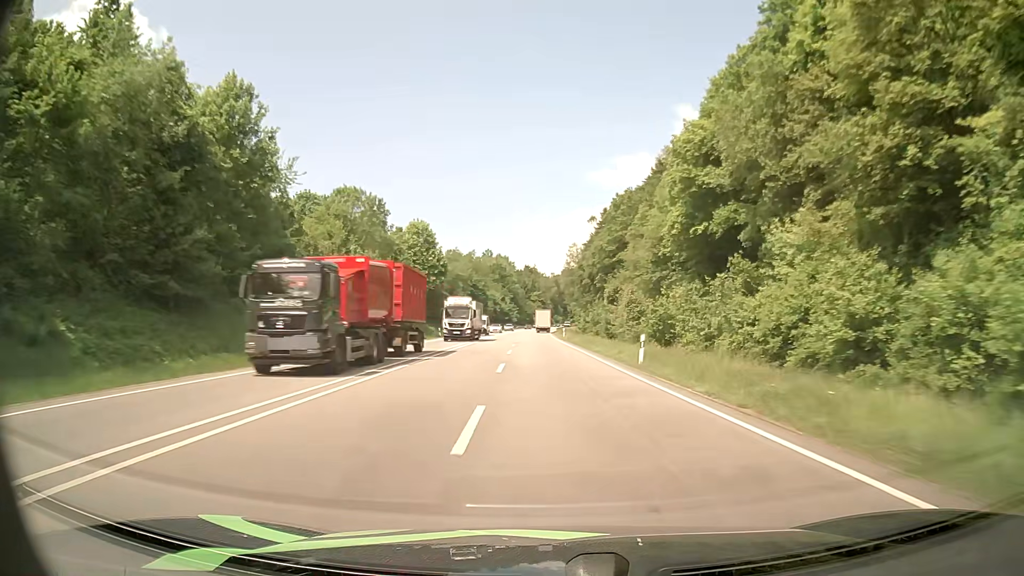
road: primary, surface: asphalt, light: Day
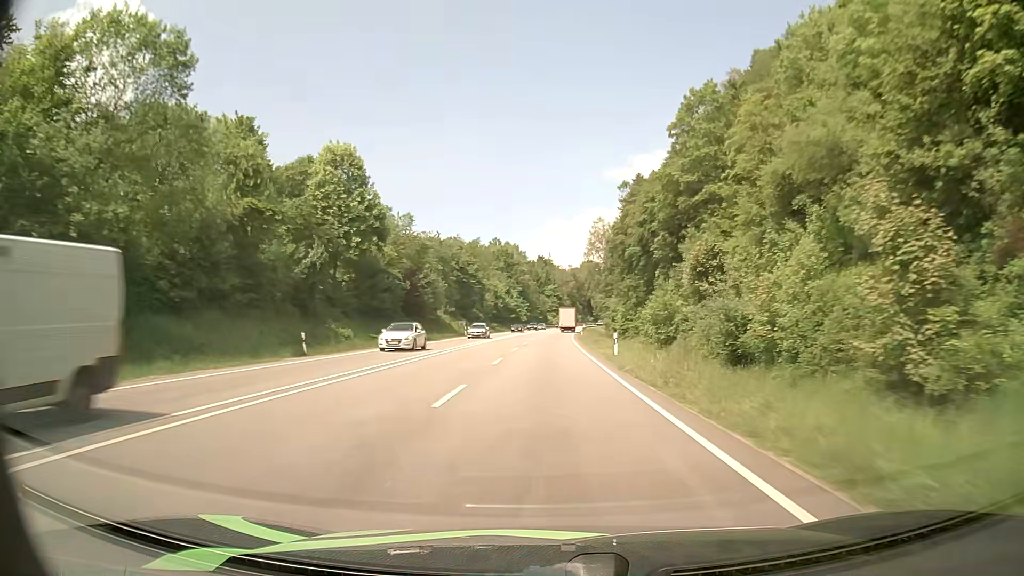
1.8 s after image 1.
(-0.6, +44.8) m; -2°
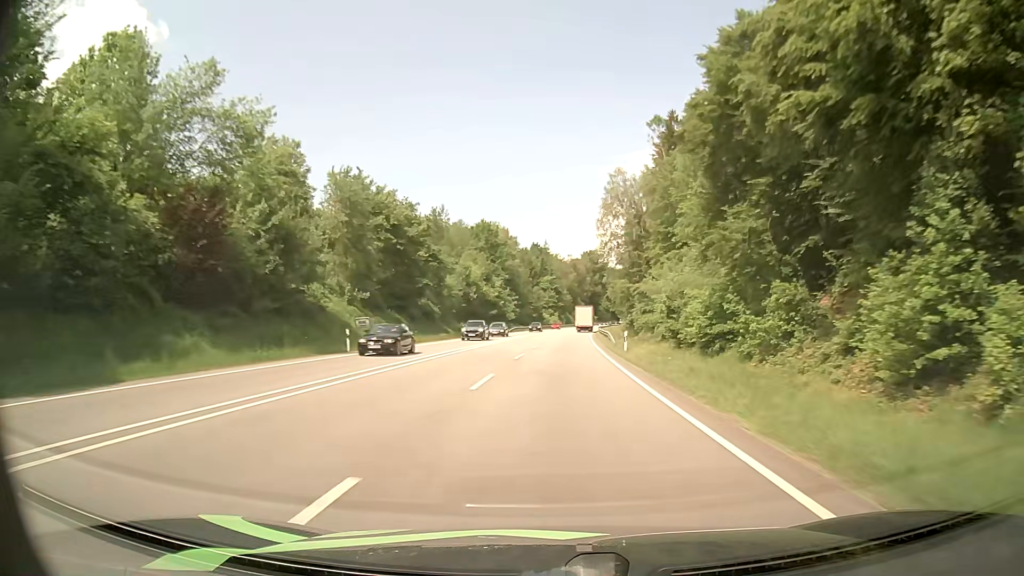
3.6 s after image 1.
(0.0, +46.0) m; +1°
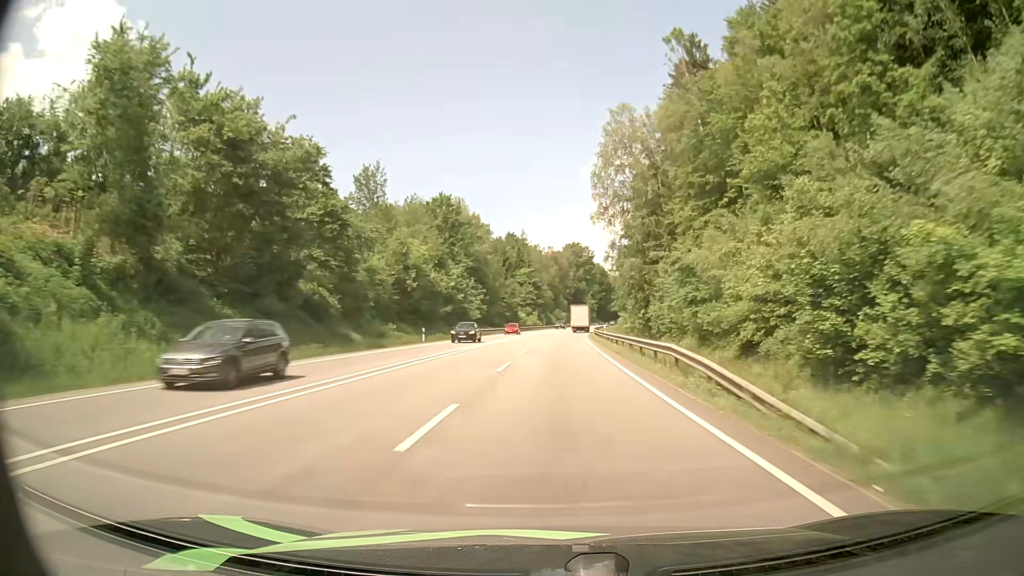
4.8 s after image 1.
(+0.3, +31.0) m; +1°
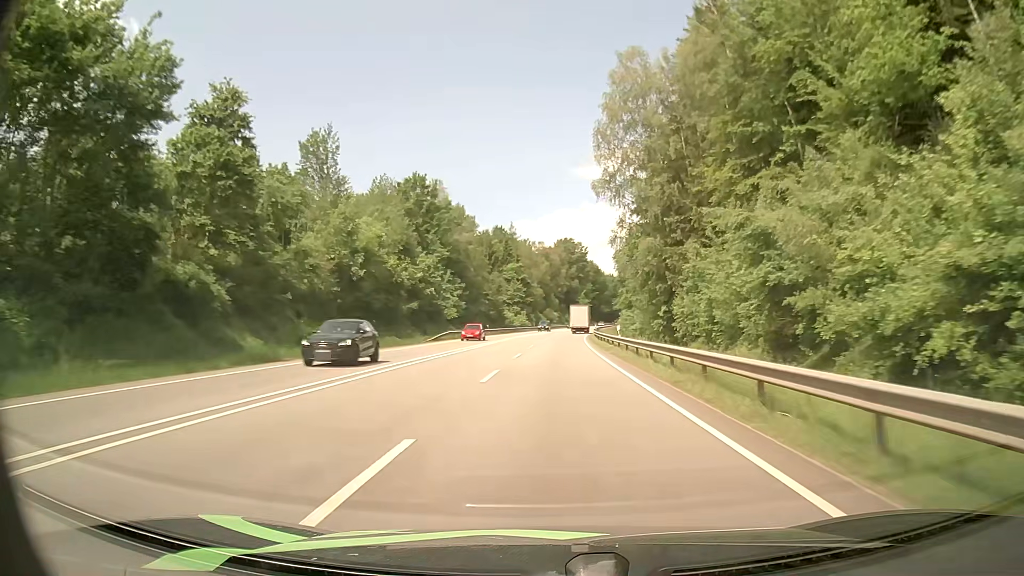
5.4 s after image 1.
(+0.1, +15.6) m; +1°
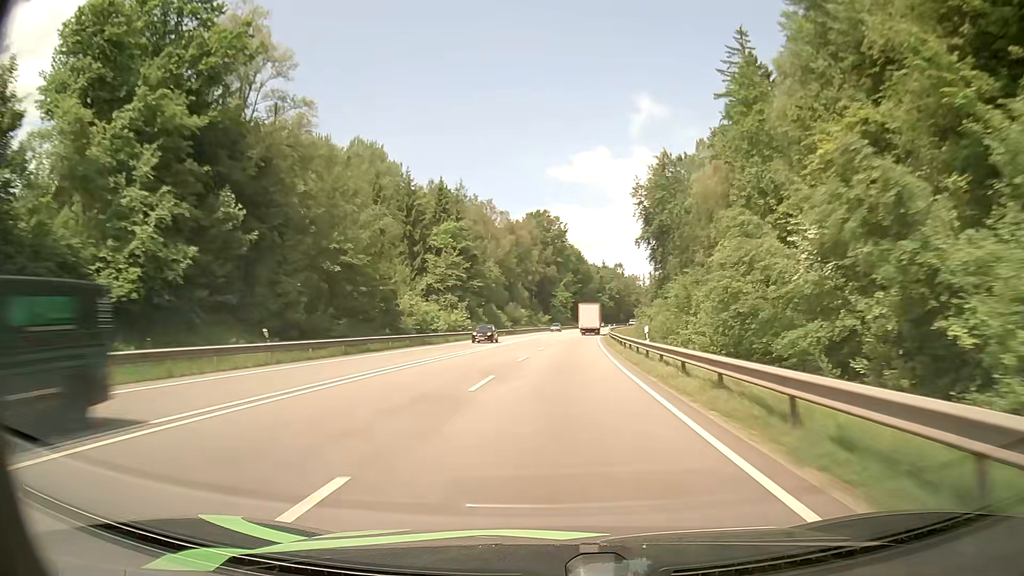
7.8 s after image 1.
(+1.5, +62.8) m; +2°
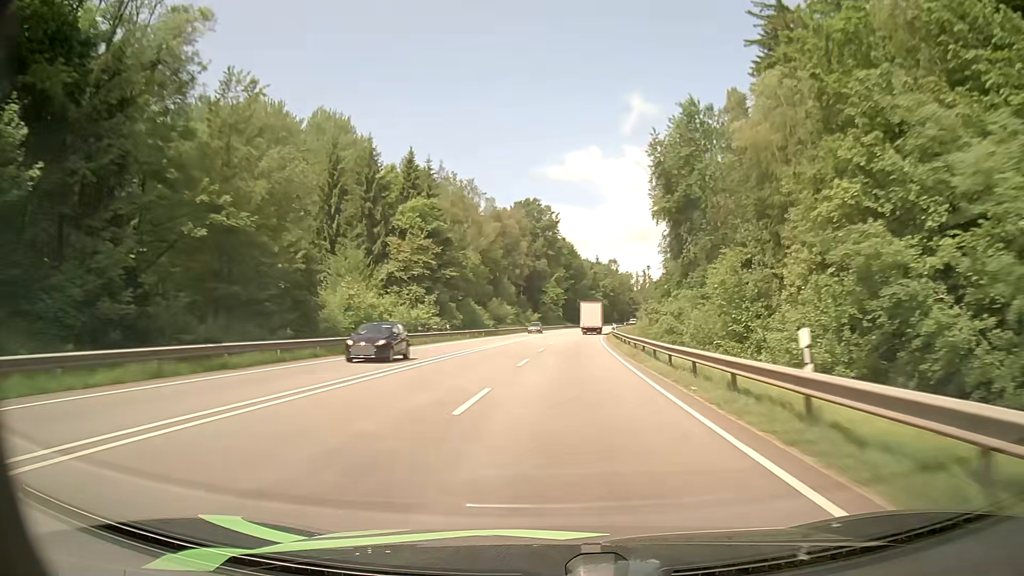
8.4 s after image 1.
(+0.1, +15.9) m; +1°
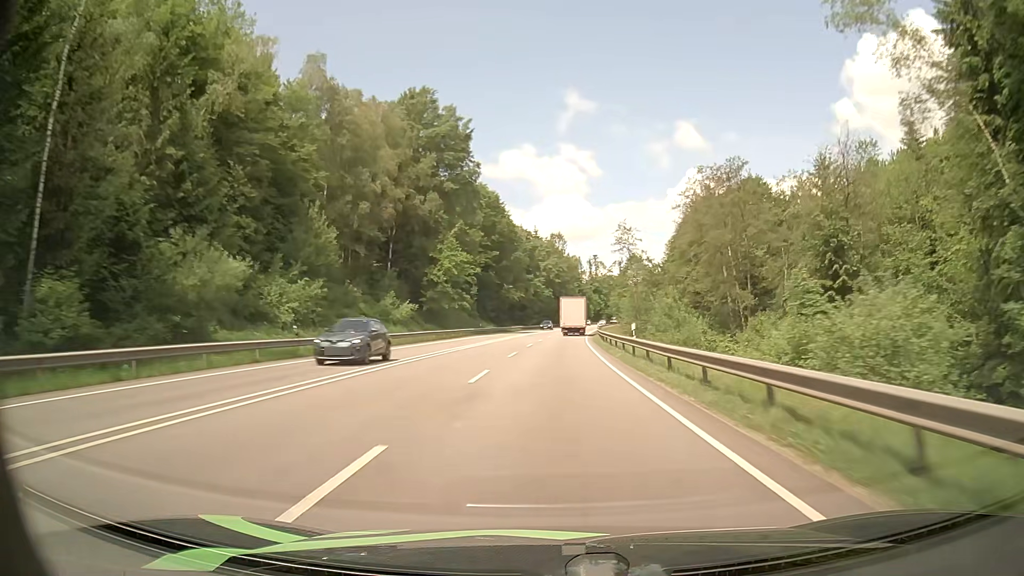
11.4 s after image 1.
(+4.3, +79.7) m; +5°
(0, +10) (0, +20) (+1, +30) (+1, +40) (+1, +50) (+2, +60) (+3, +70) (+3, +80) (+4, +90) (+5, +100) m
